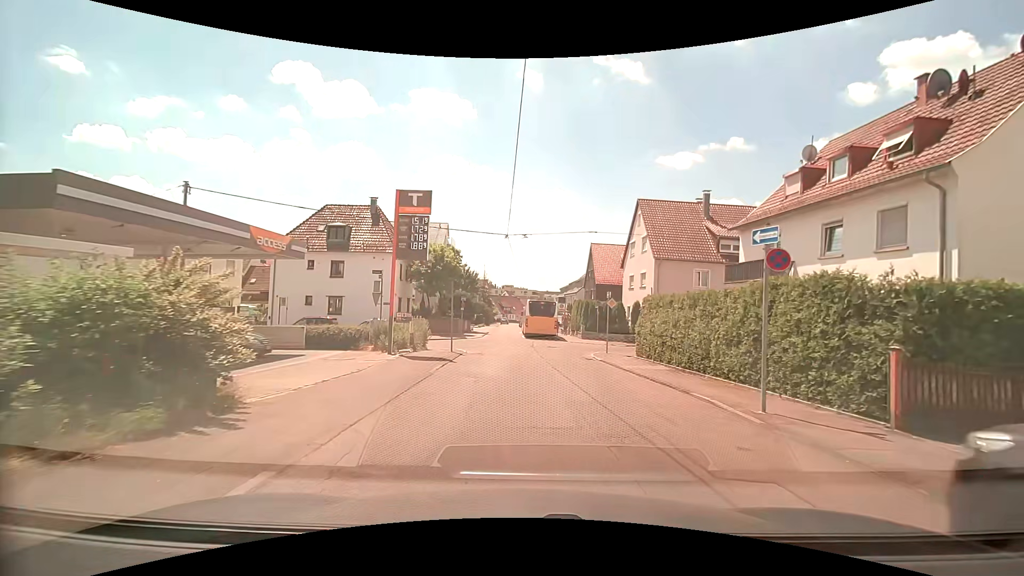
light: Day
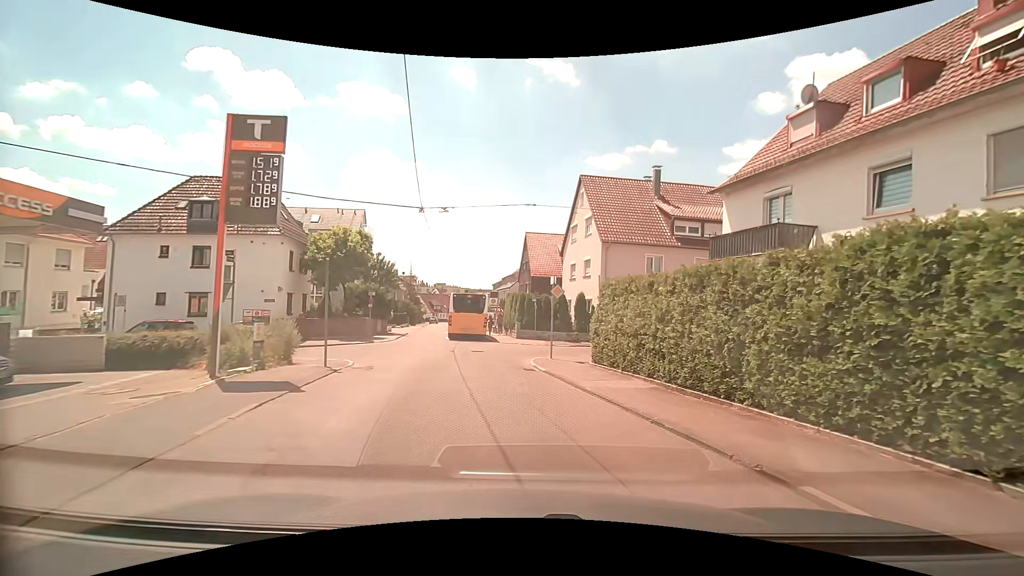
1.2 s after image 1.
(+0.4, +7.0) m; +8°
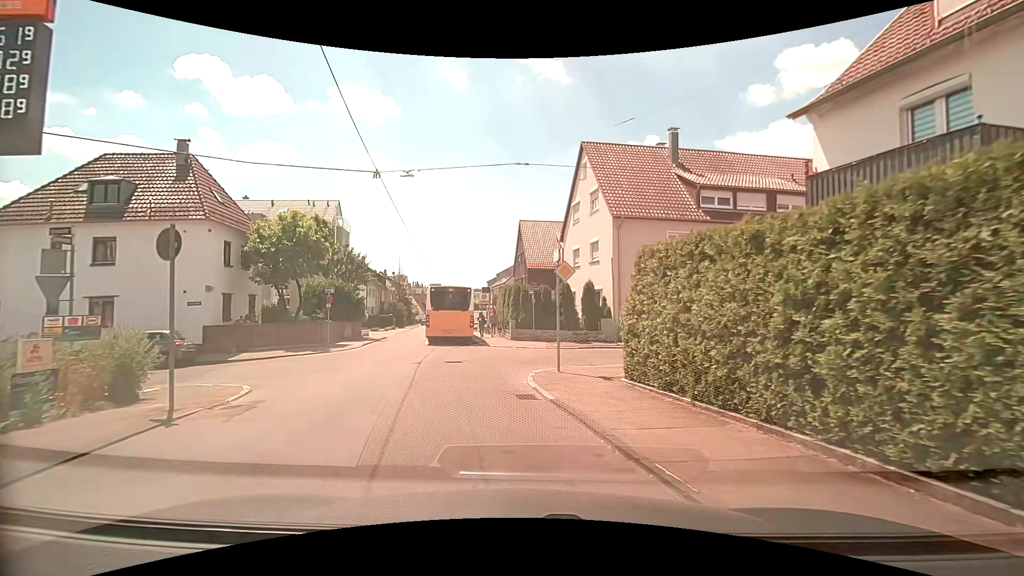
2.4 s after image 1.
(0.0, +6.4) m; 0°
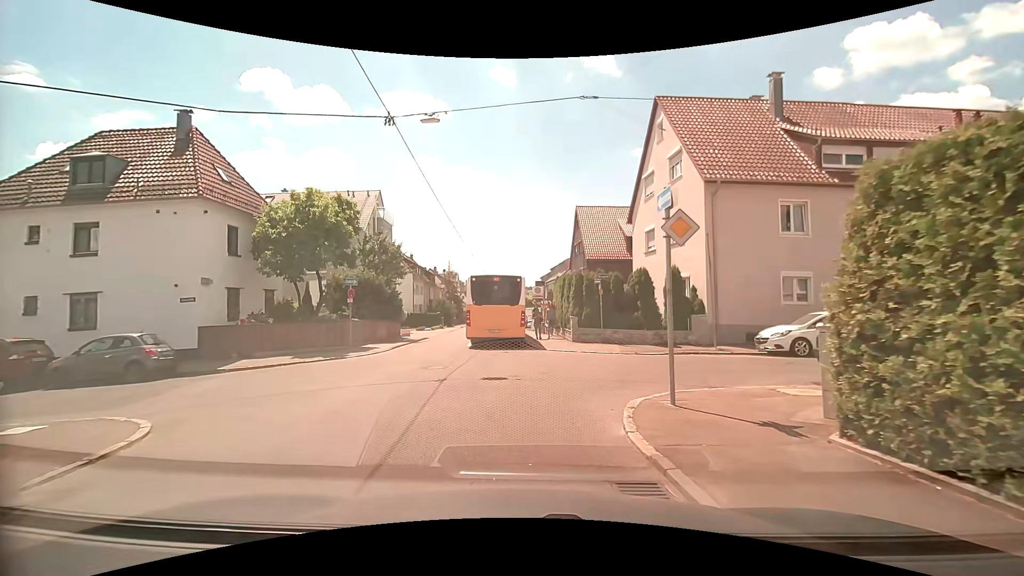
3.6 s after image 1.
(-0.3, +5.4) m; -6°
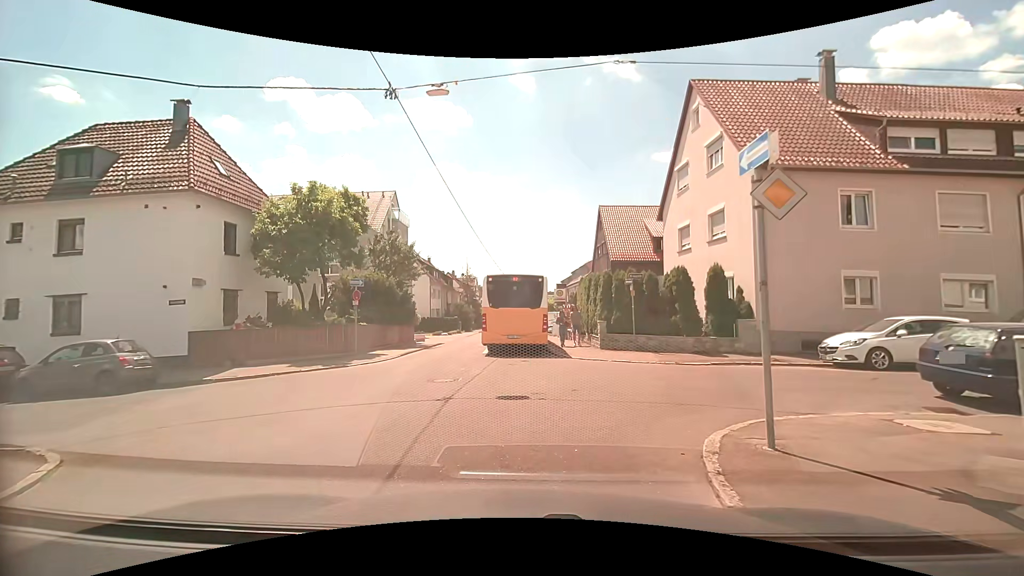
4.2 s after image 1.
(-0.1, +2.1) m; -2°
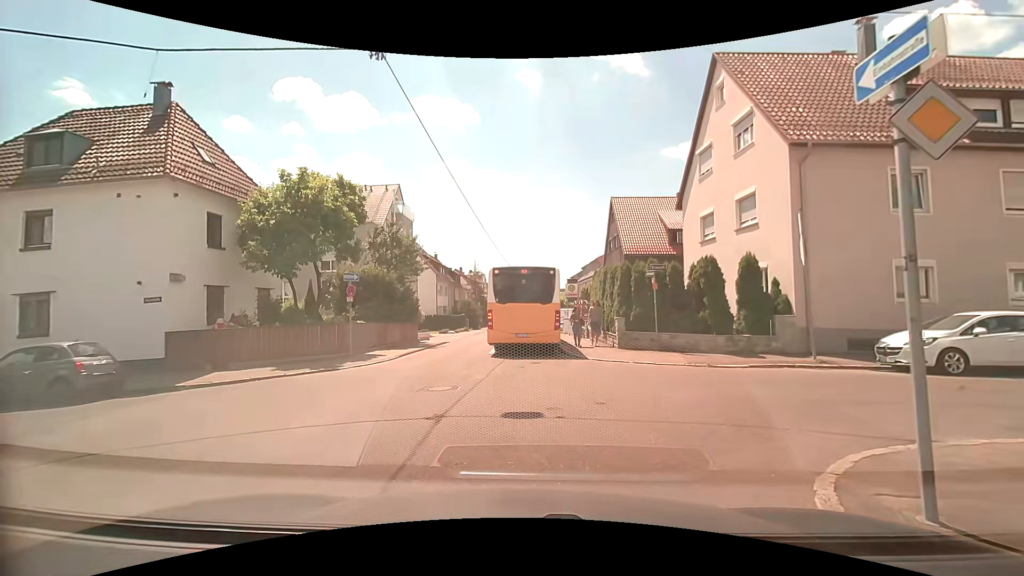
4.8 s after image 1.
(0.0, +1.7) m; -3°
